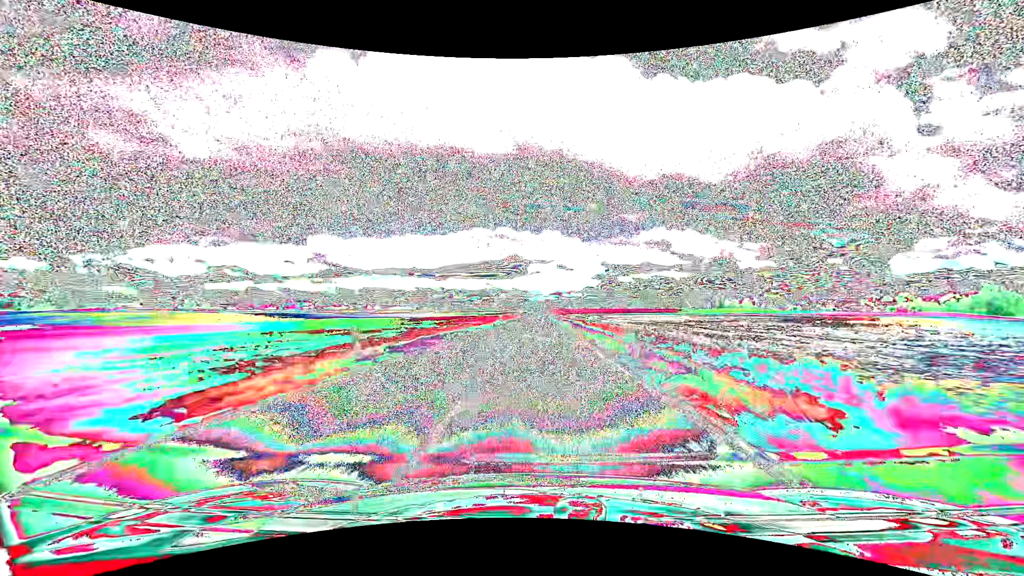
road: tertiary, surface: asphalt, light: Day
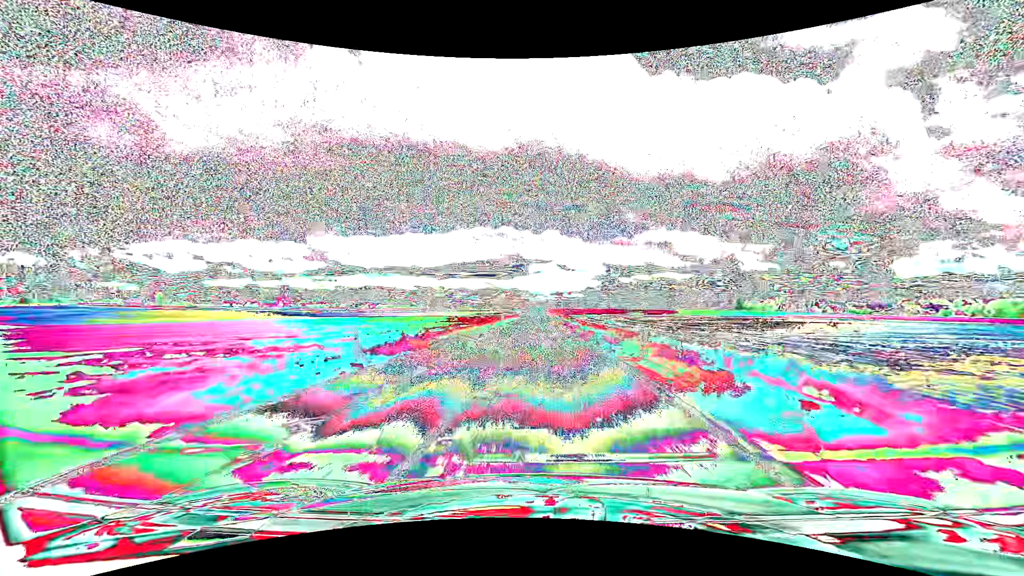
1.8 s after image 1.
(+0.2, +50.8) m; 0°
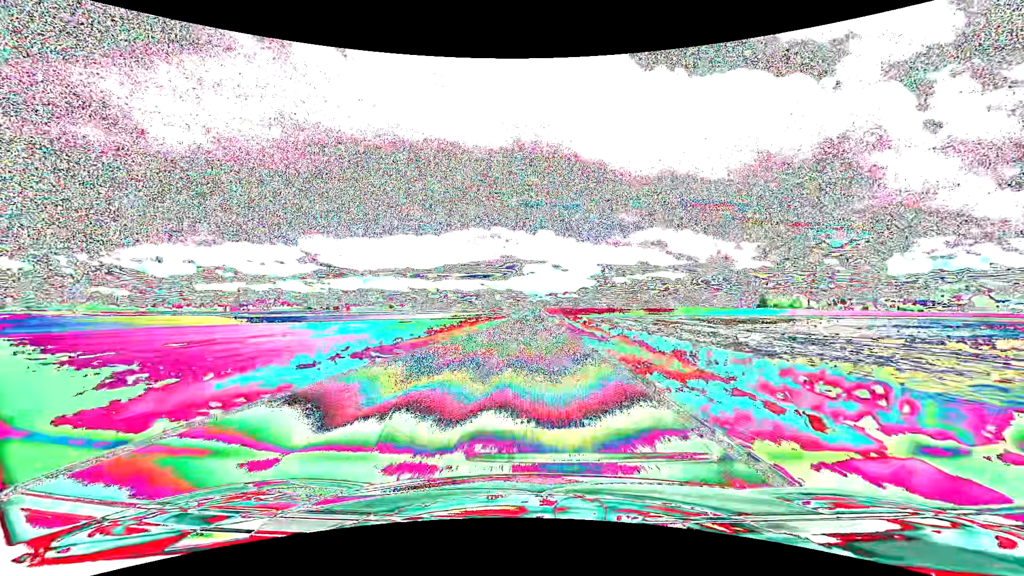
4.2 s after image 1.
(+0.3, +67.5) m; +1°
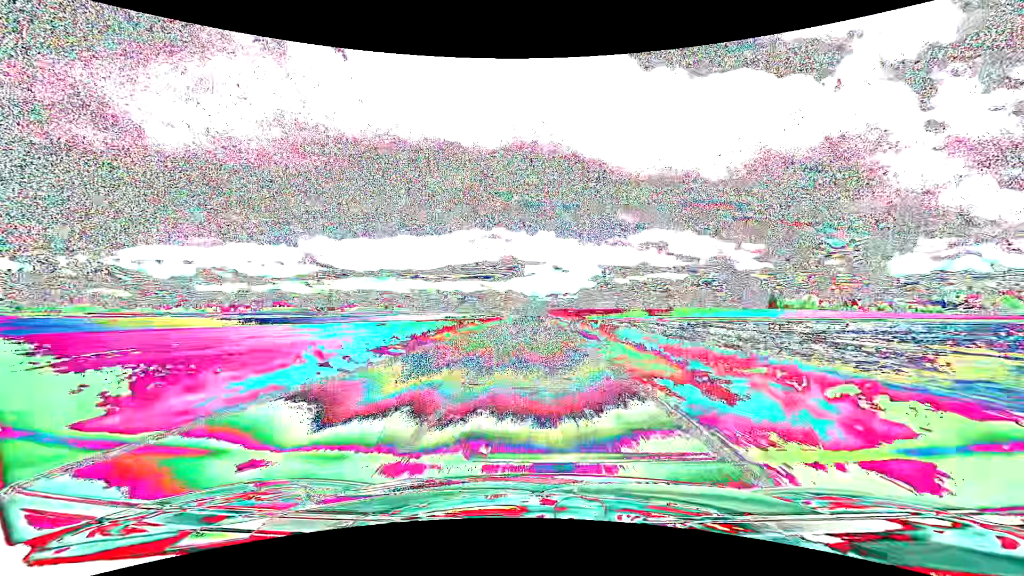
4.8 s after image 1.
(0.0, +16.9) m; 0°
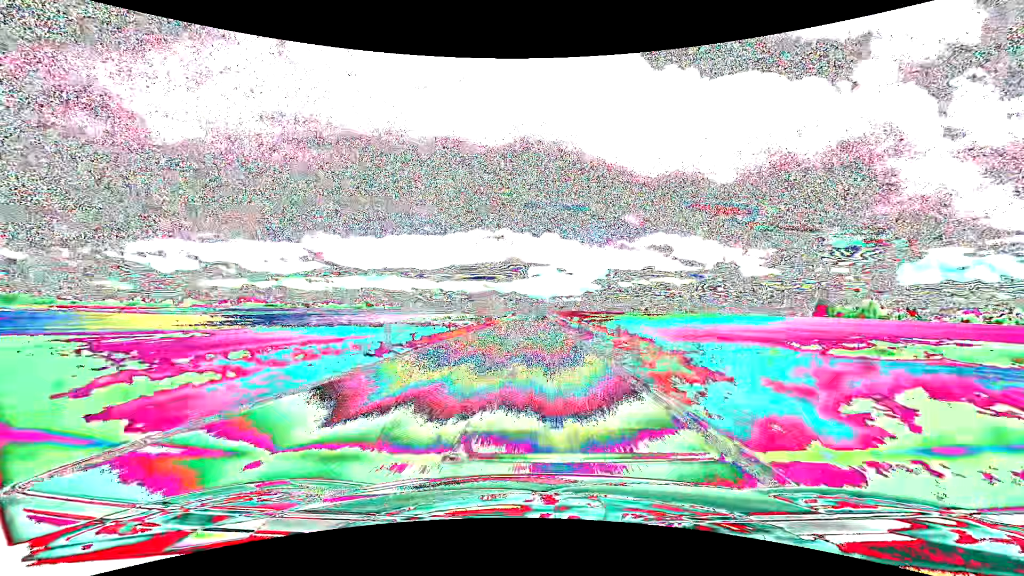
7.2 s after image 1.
(-0.5, +68.5) m; -1°
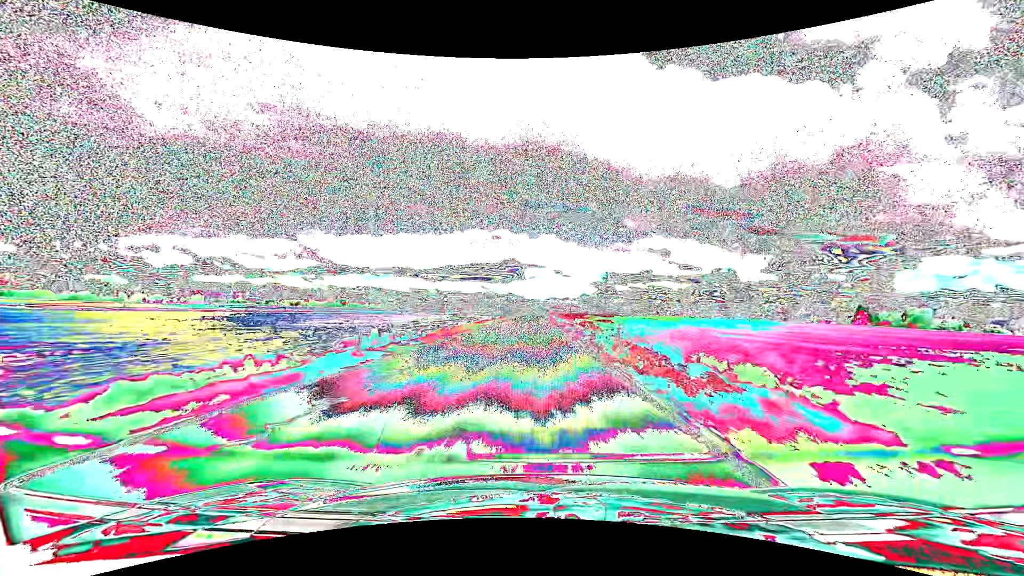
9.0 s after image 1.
(+0.2, +51.6) m; 0°
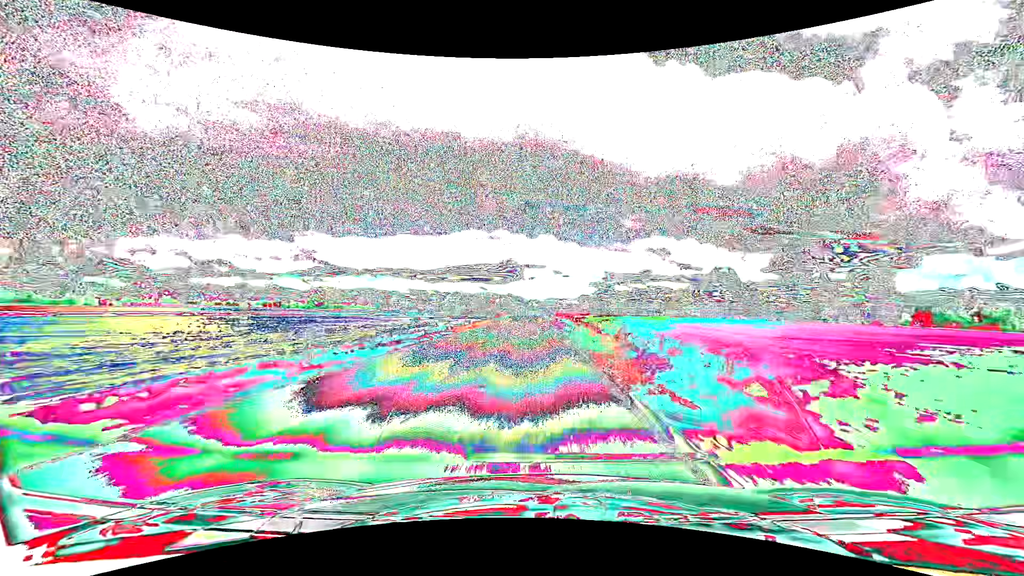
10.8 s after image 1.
(+0.2, +50.3) m; 0°
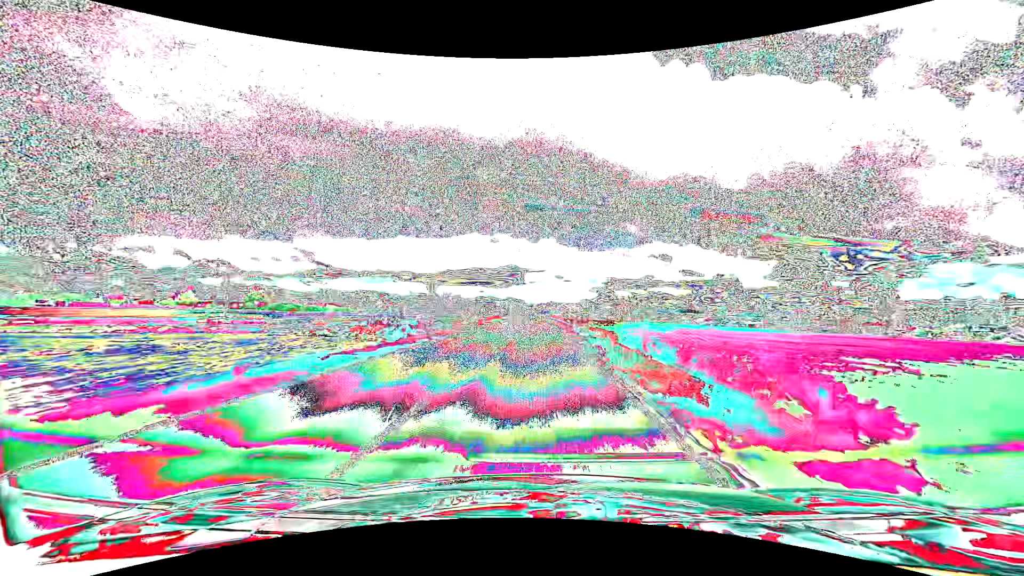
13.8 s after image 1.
(-0.4, +79.7) m; 0°
(0, +10) (0, +20) (0, +30) (0, +40) (0, +50) (0, +60) (0, +70) (0, +80) (-1, +90) (-1, +100) m
